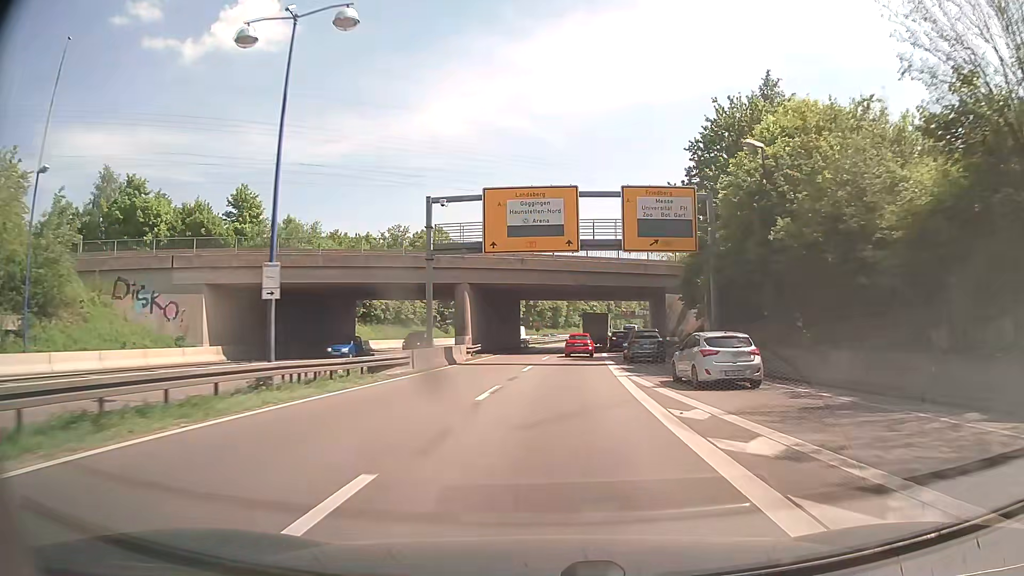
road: trunk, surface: asphalt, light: Day
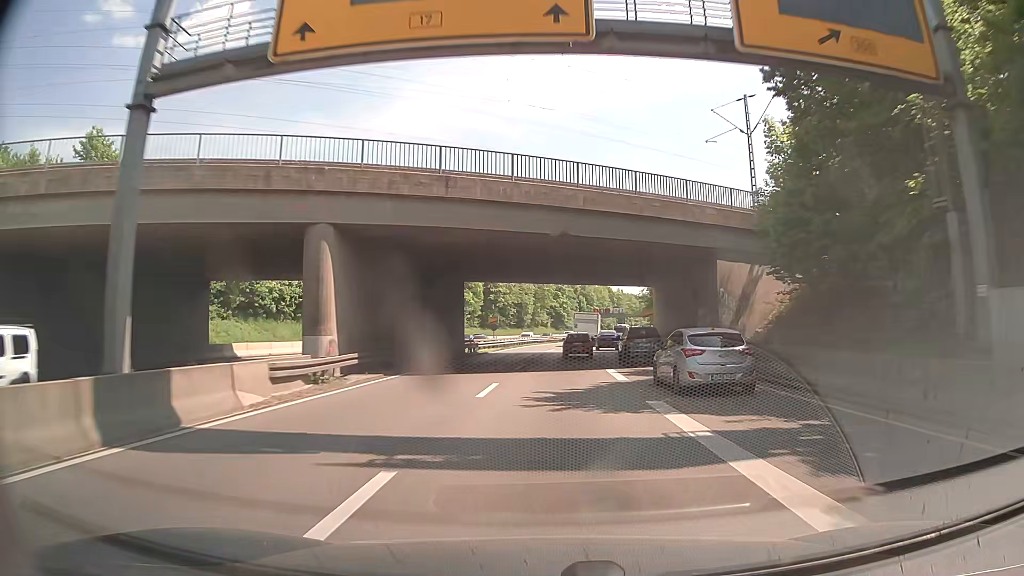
(+0.5, +23.3) m; +3°
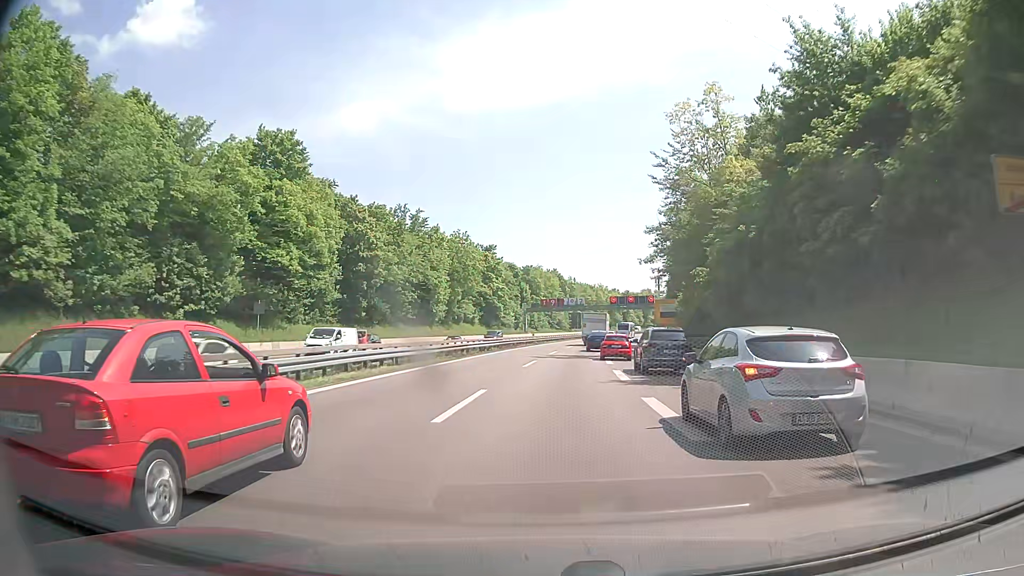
(+2.6, +57.5) m; +5°
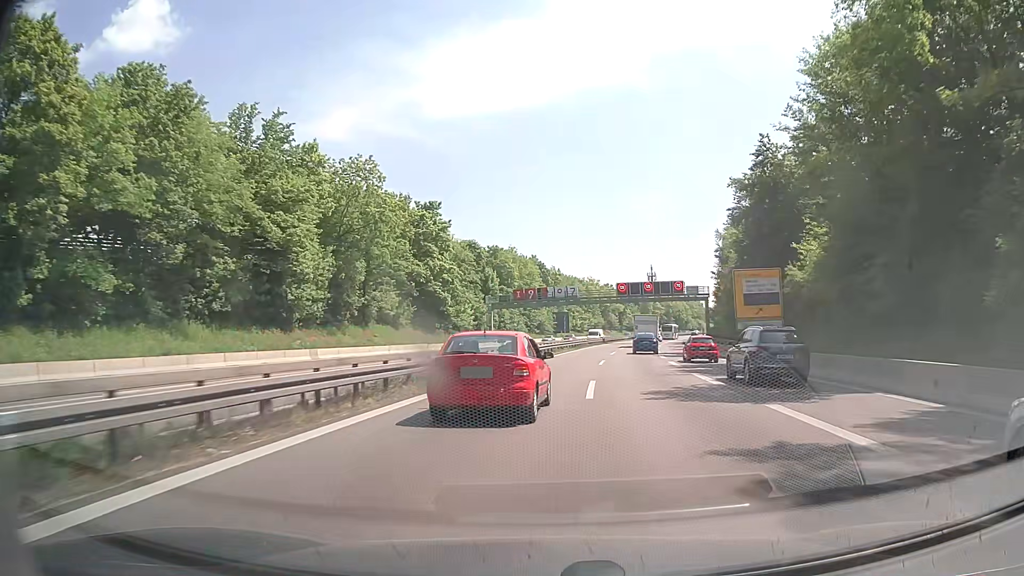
(+0.8, +48.5) m; +1°
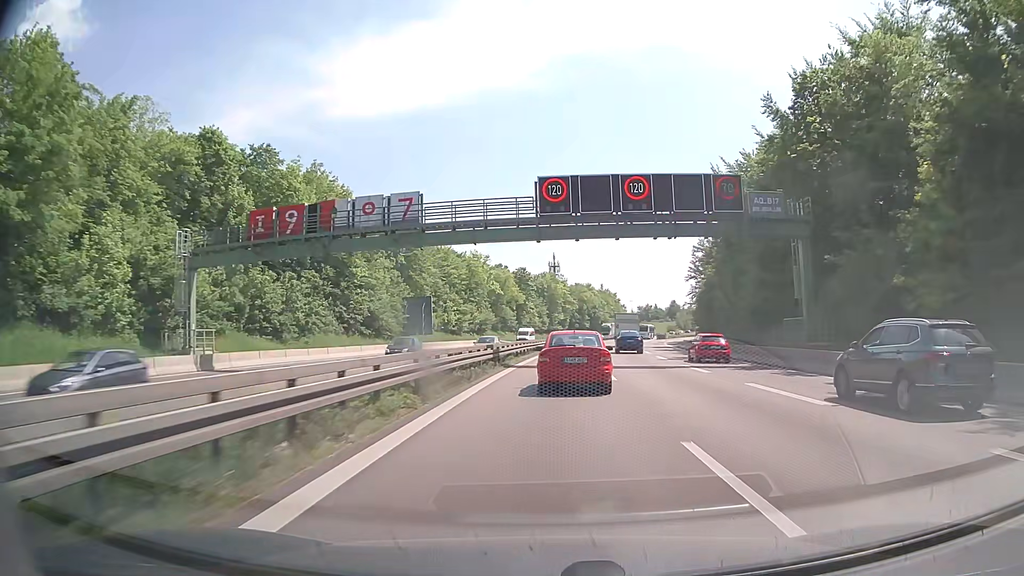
(+5.7, +65.4) m; +10°
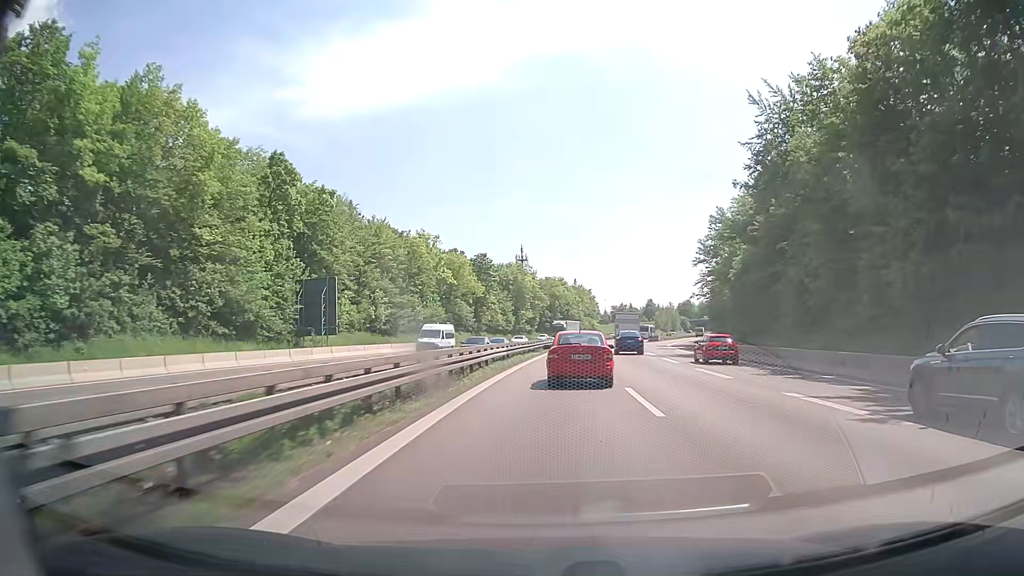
(+0.5, +26.8) m; +3°
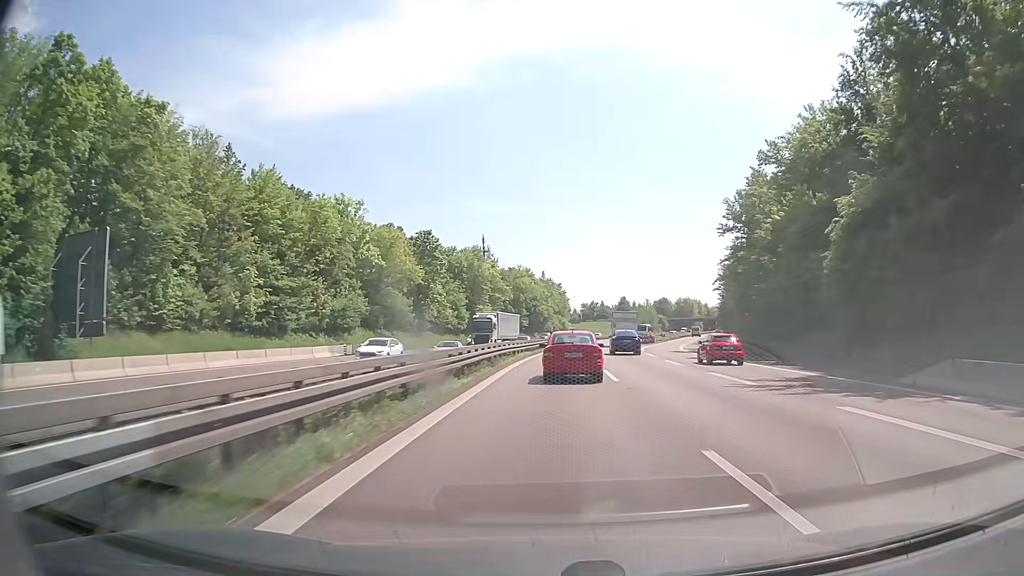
(+0.7, +27.1) m; +3°
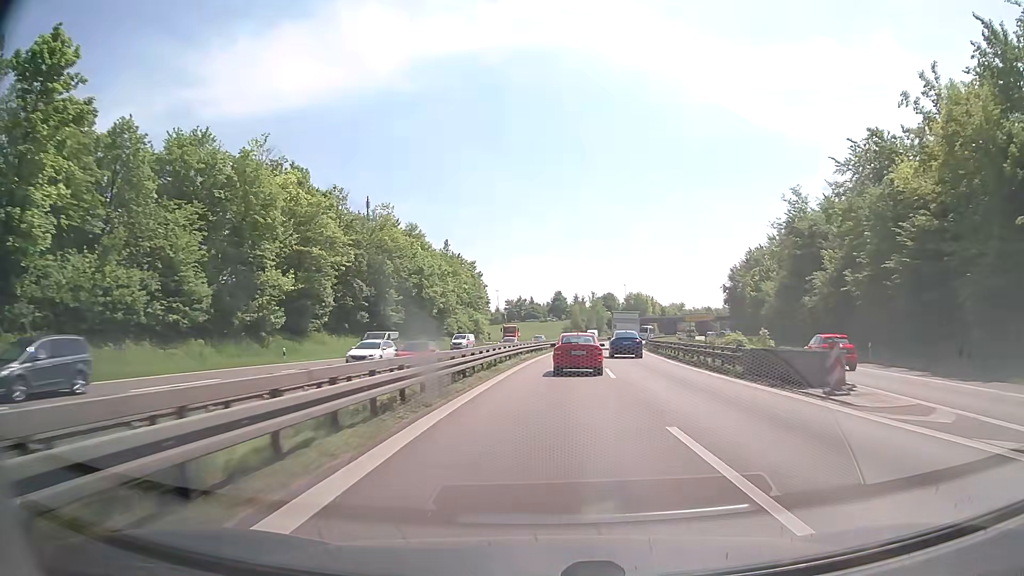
(+4.0, +68.6) m; +7°
(0, +10) (0, +20) (+1, +30) (+1, +40) (+2, +50) (+3, +60) (+4, +70) (+5, +80) (+7, +90) (+9, +100) m
